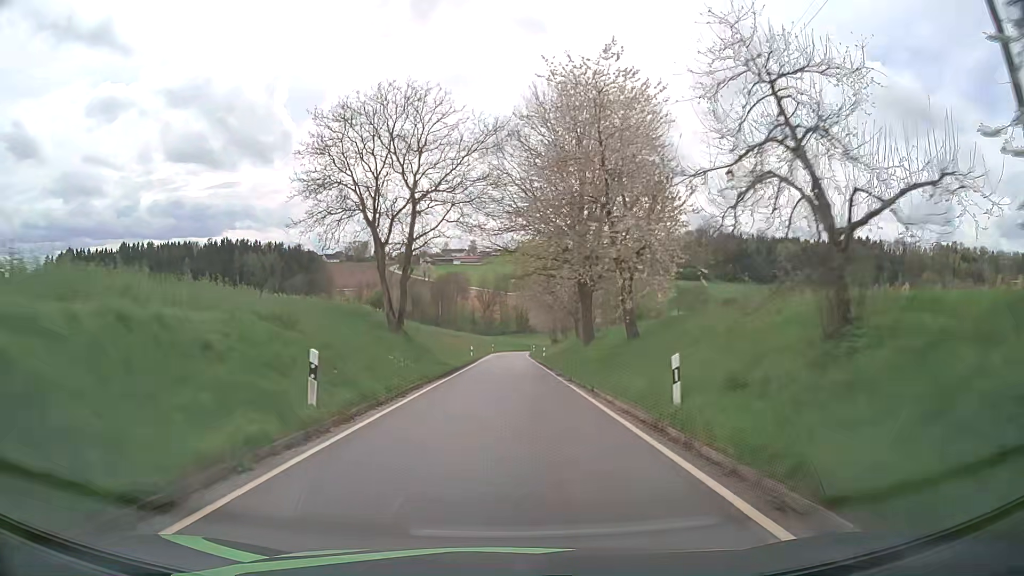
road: tertiary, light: Day
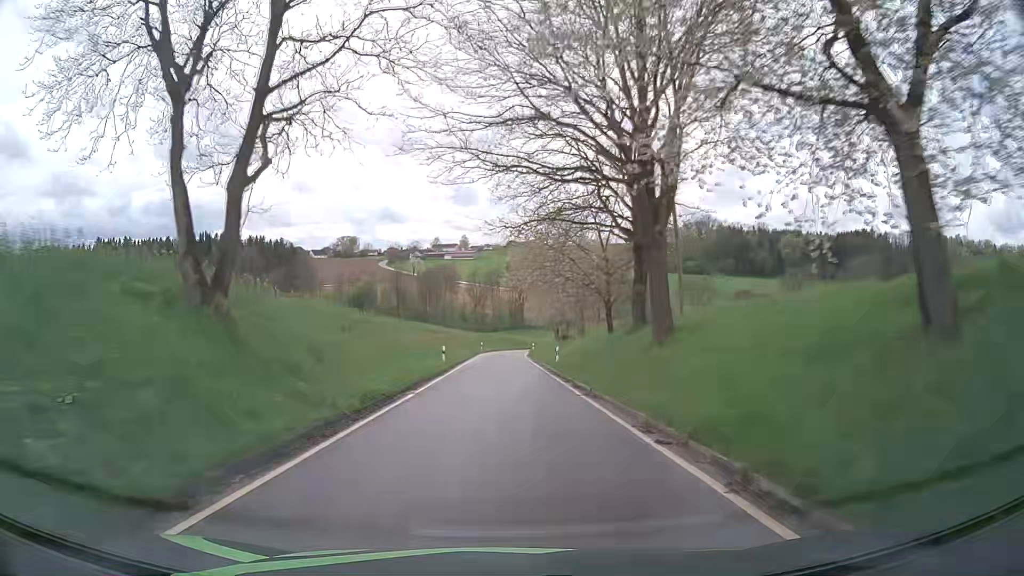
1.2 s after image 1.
(+0.1, +19.7) m; +1°
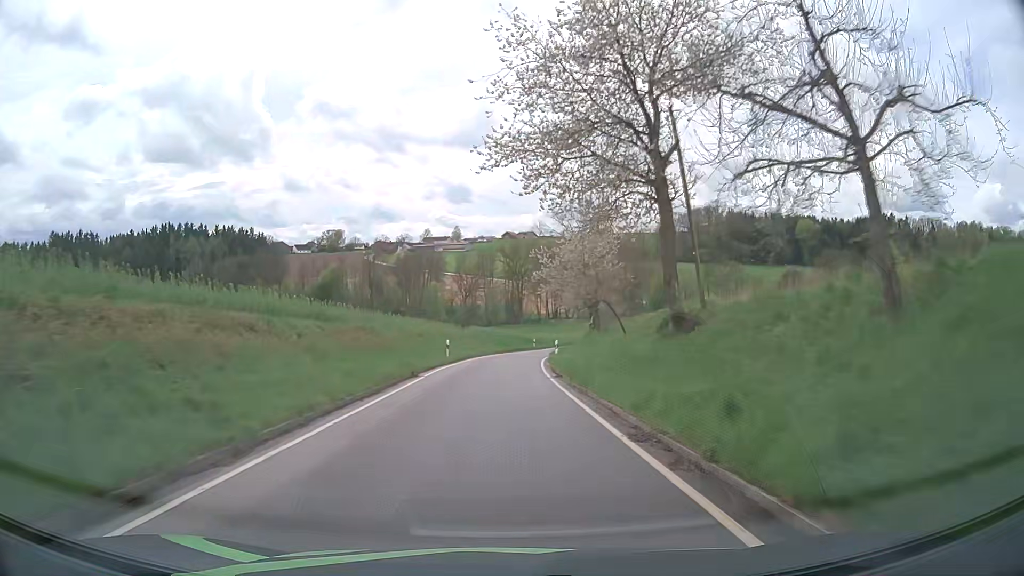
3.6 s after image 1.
(+0.4, +39.1) m; +1°
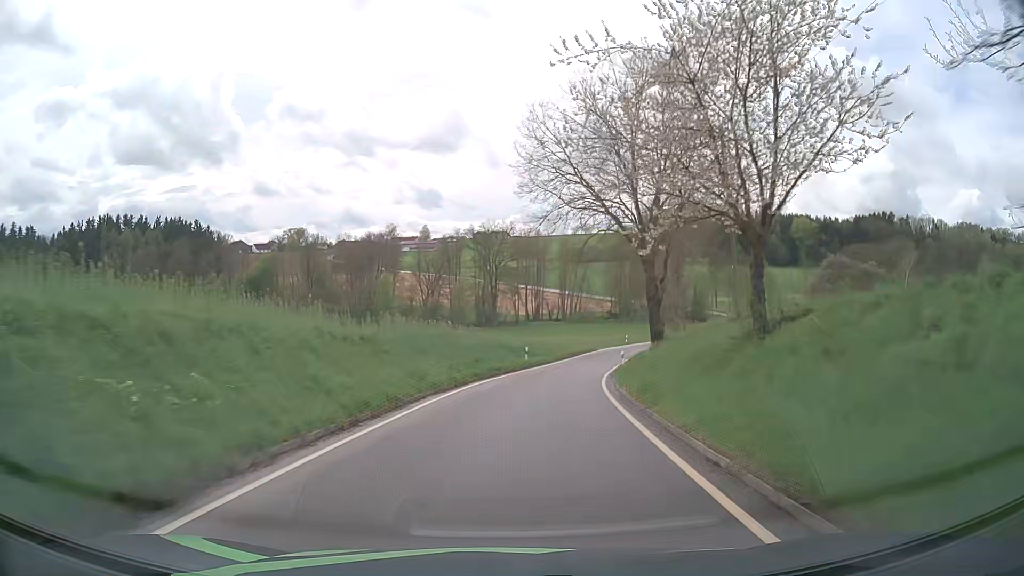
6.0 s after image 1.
(0.0, +36.2) m; +2°
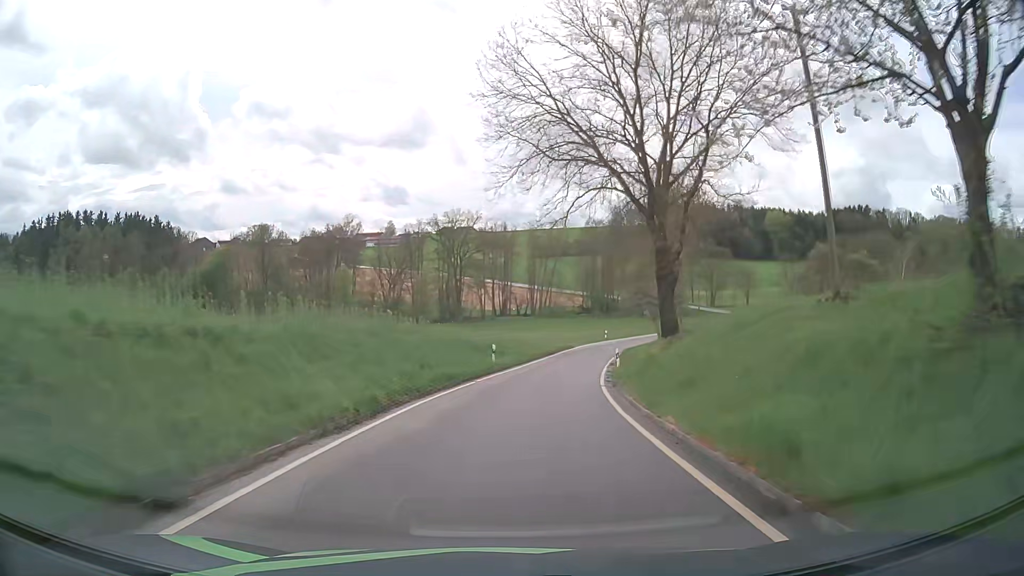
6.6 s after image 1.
(+0.2, +8.9) m; +2°
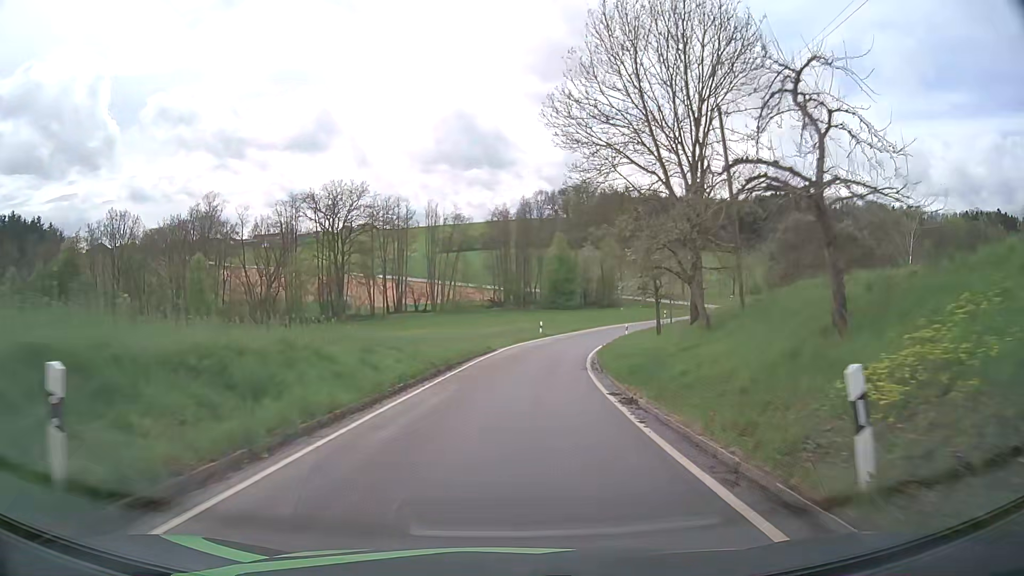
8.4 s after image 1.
(+2.1, +26.8) m; +8°
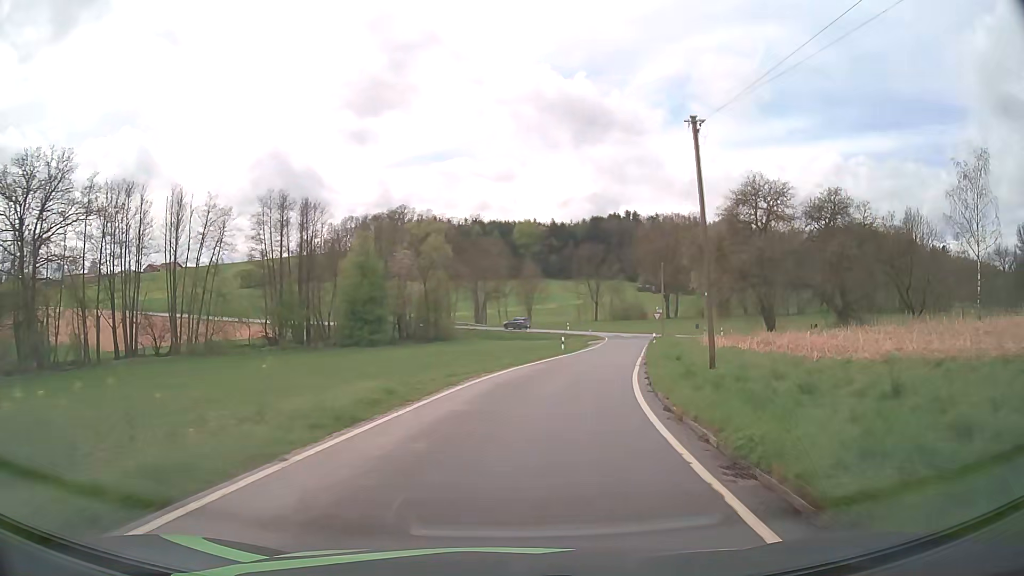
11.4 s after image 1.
(+4.7, +42.8) m; +16°
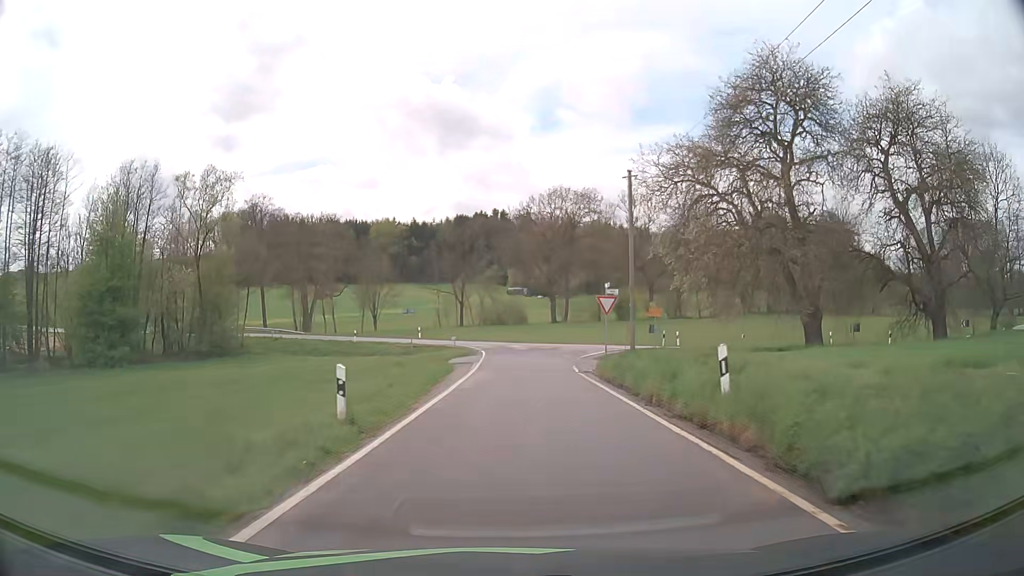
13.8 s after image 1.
(+3.6, +31.4) m; +12°
(0, +10) (0, +20) (+1, +30) (+3, +39) (+13, +41) (+23, +39) (+33, +41) (+42, +45) (+50, +50) (+59, +55) m
